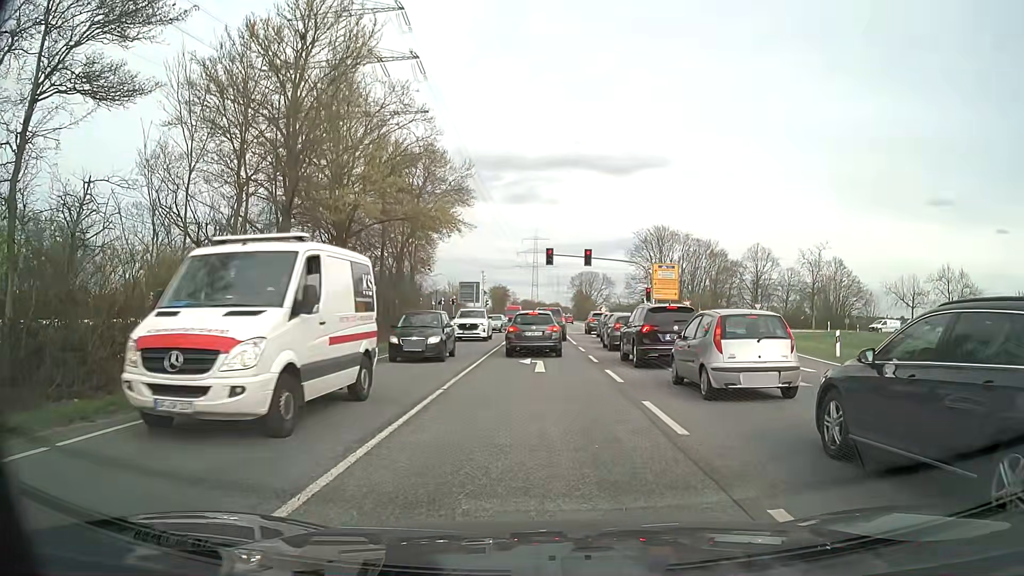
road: secondary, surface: asphalt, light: Day
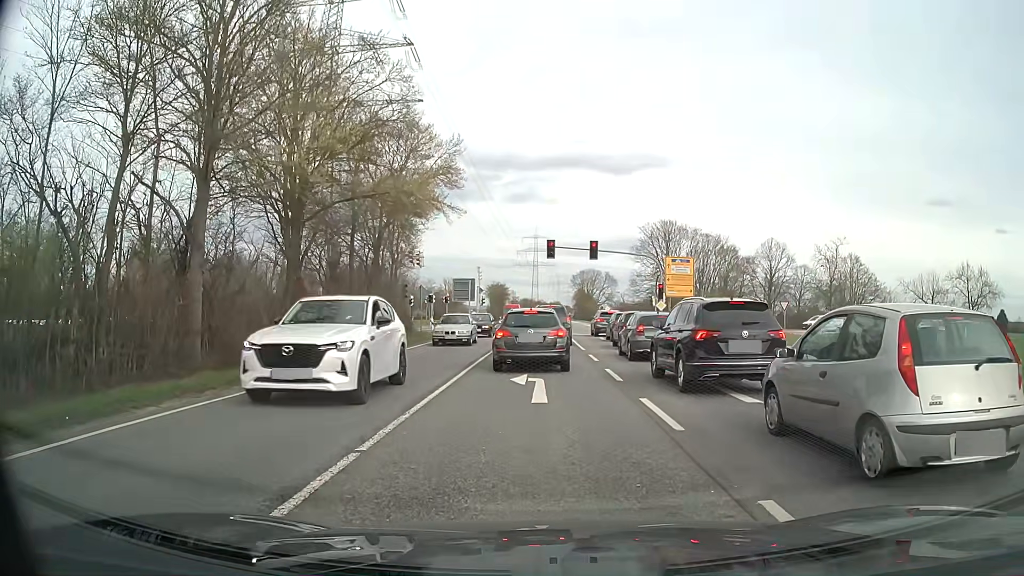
(0.0, +5.7) m; 0°
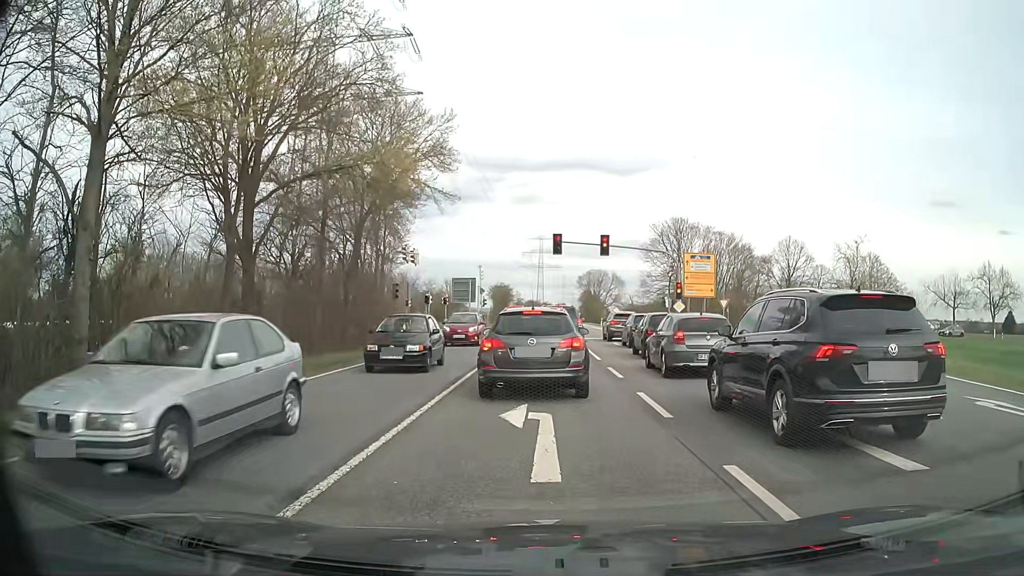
(-0.1, +4.8) m; -1°
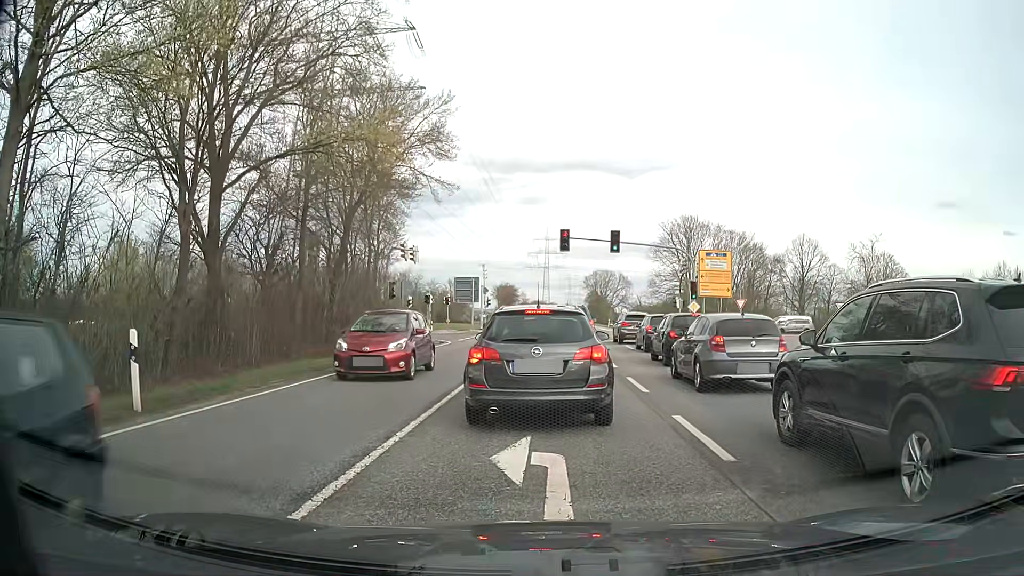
(0.0, +2.7) m; -2°
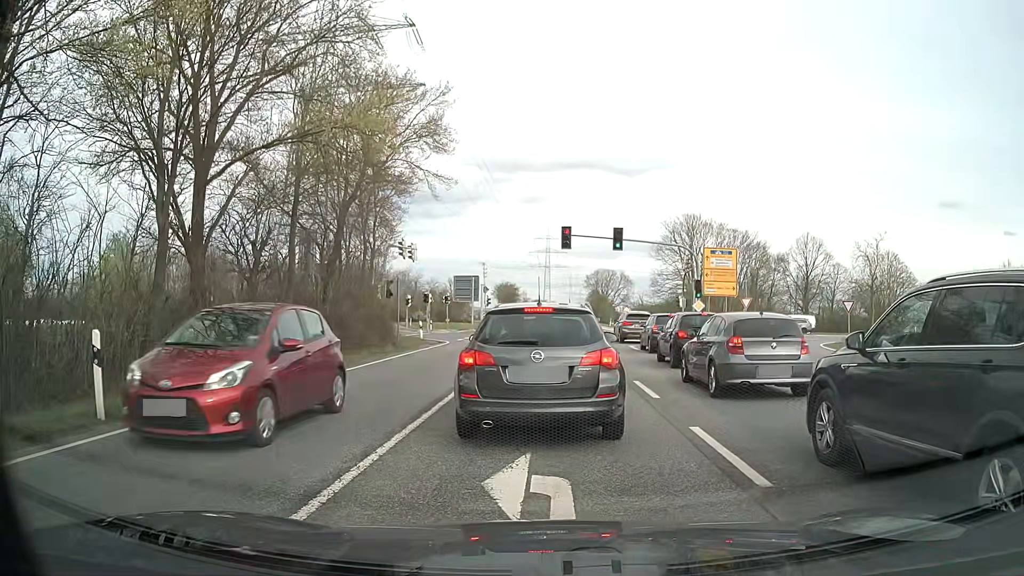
(0.0, +1.0) m; 0°
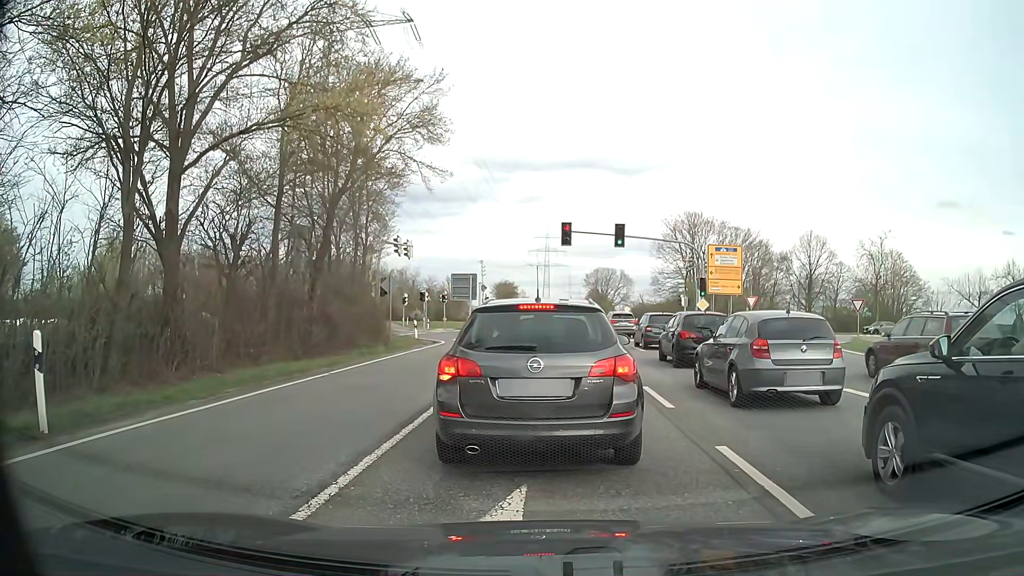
(0.0, +1.2) m; 0°
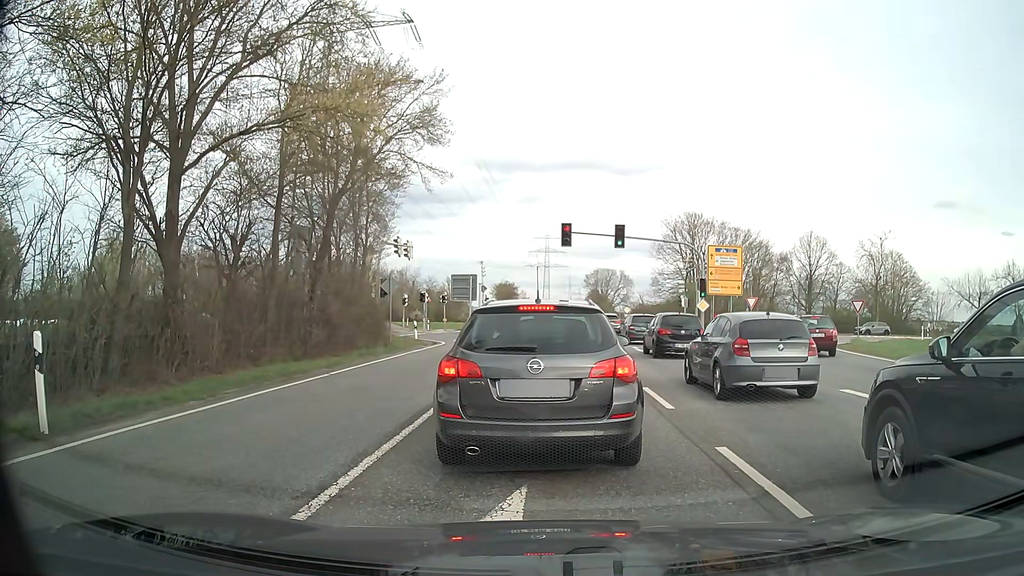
(0.0, +0.1) m; 0°
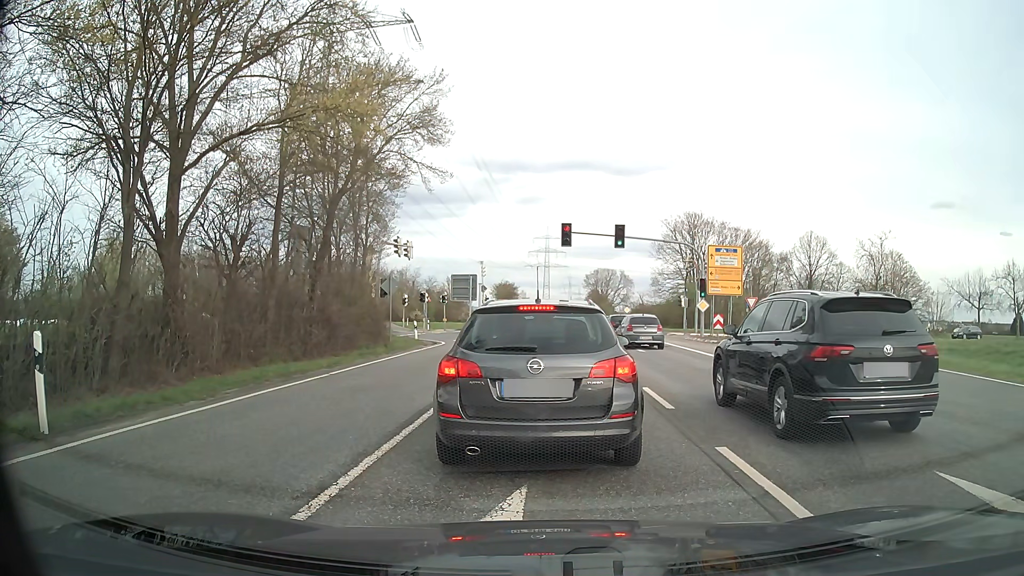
(0.0, 0.0) m; 0°
(0, +10) (+1, +20) (+1, +30) (+2, +40) (+1, +50) (-6, +58) (-15, +60) (-25, +59) (-35, +58) (-45, +58) m
